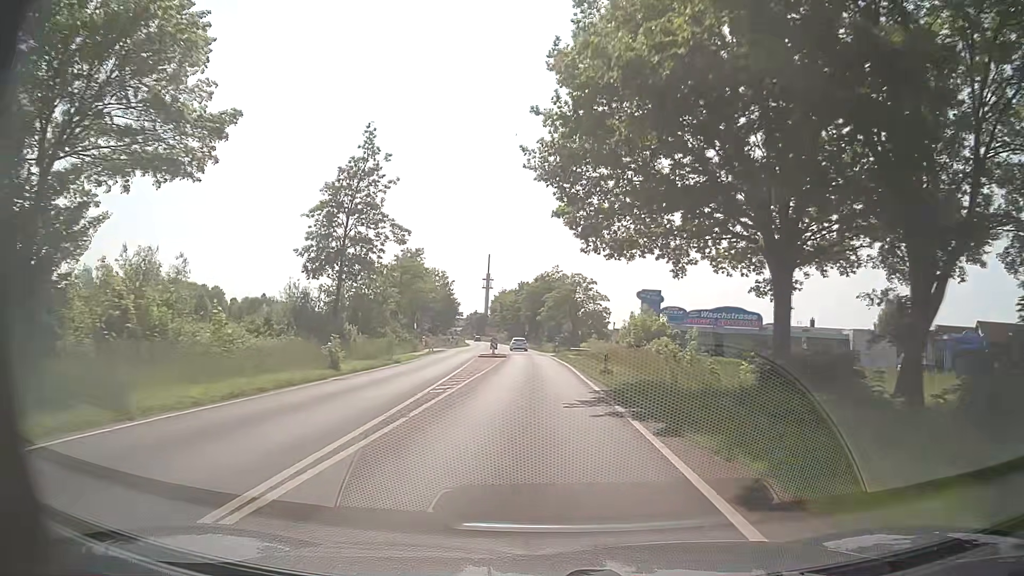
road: secondary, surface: asphalt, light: Day
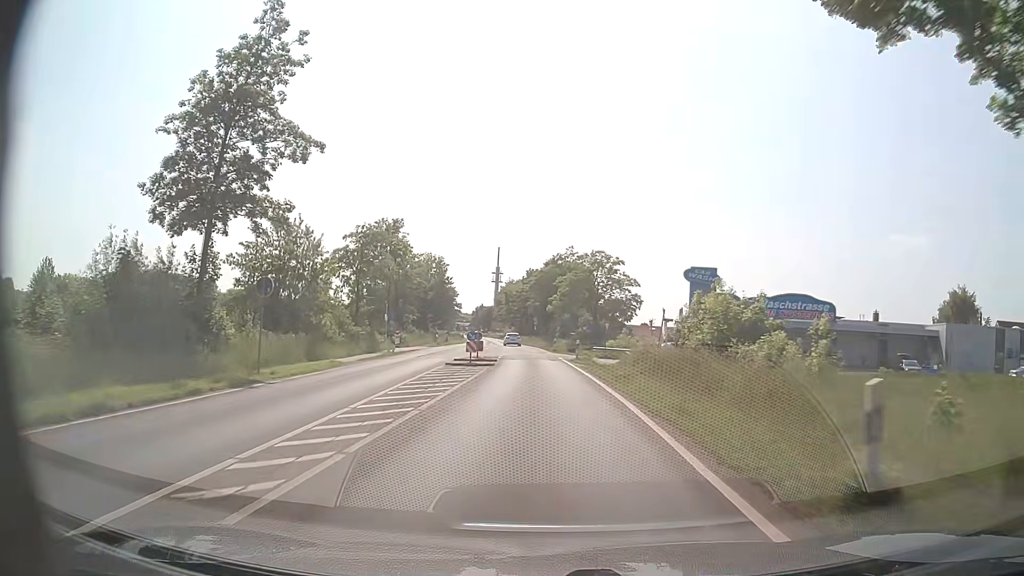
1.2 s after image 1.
(-0.1, +19.7) m; -1°
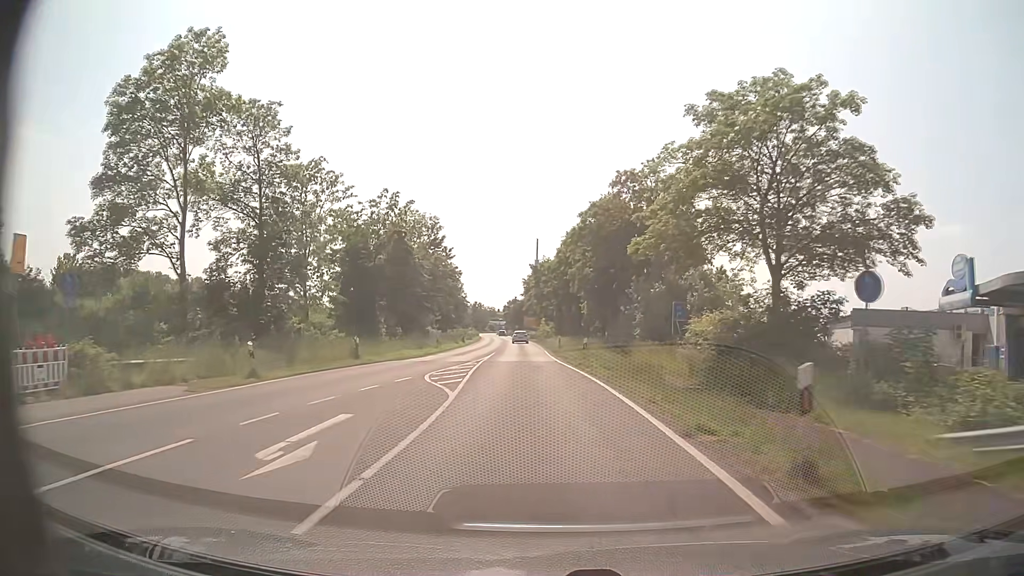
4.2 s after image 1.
(-0.7, +48.4) m; -3°
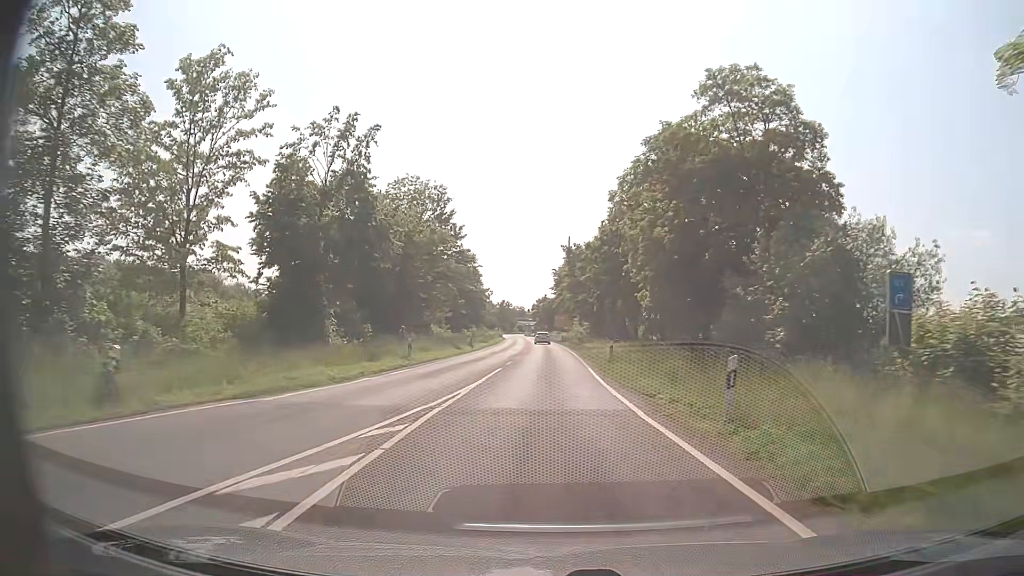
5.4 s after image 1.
(-0.6, +19.4) m; -3°
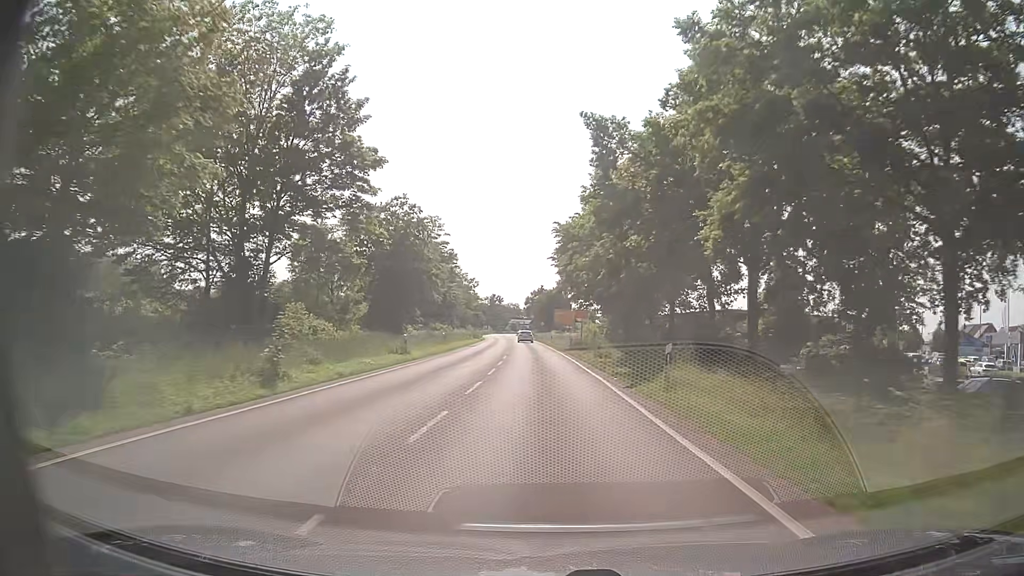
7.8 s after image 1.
(-0.1, +39.5) m; +1°
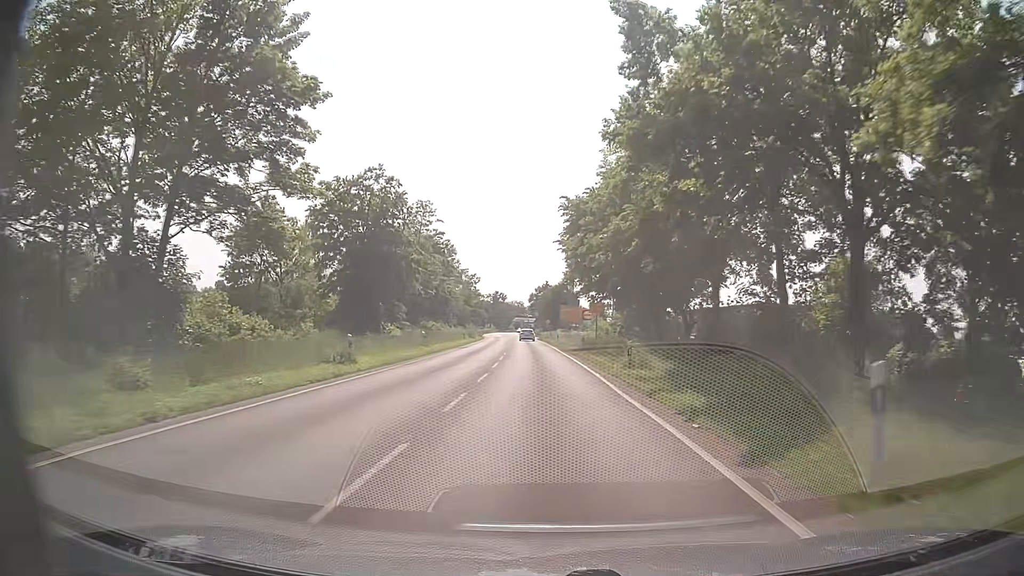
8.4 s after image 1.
(-0.1, +9.7) m; -1°
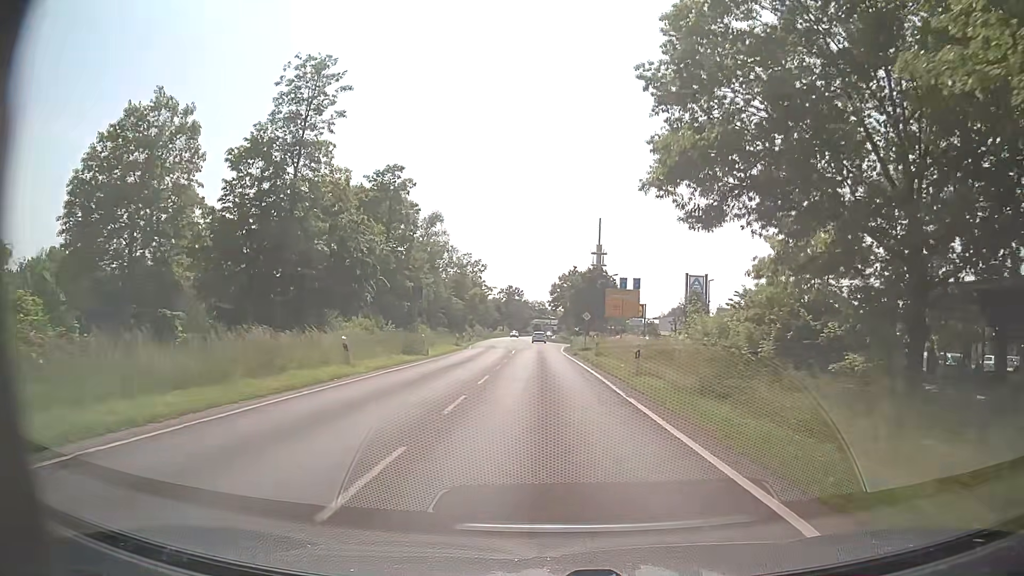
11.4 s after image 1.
(-0.7, +43.6) m; -2°
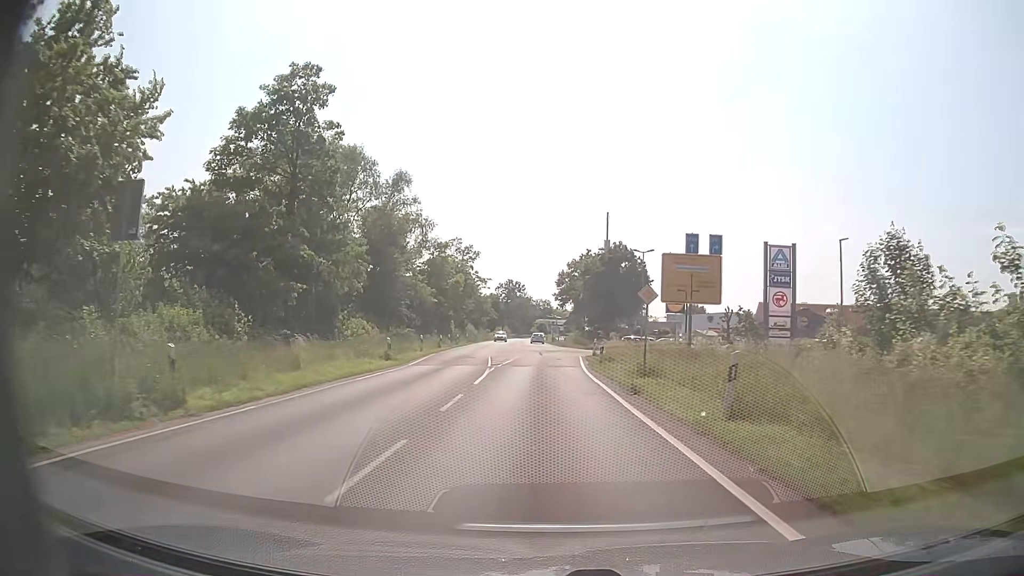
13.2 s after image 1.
(-0.1, +24.6) m; -1°
(0, +10) (0, +20) (0, +30) (0, +40) (0, +50) (0, +60) (0, +70) (-1, +80) (-1, +90) (-1, +100) m
